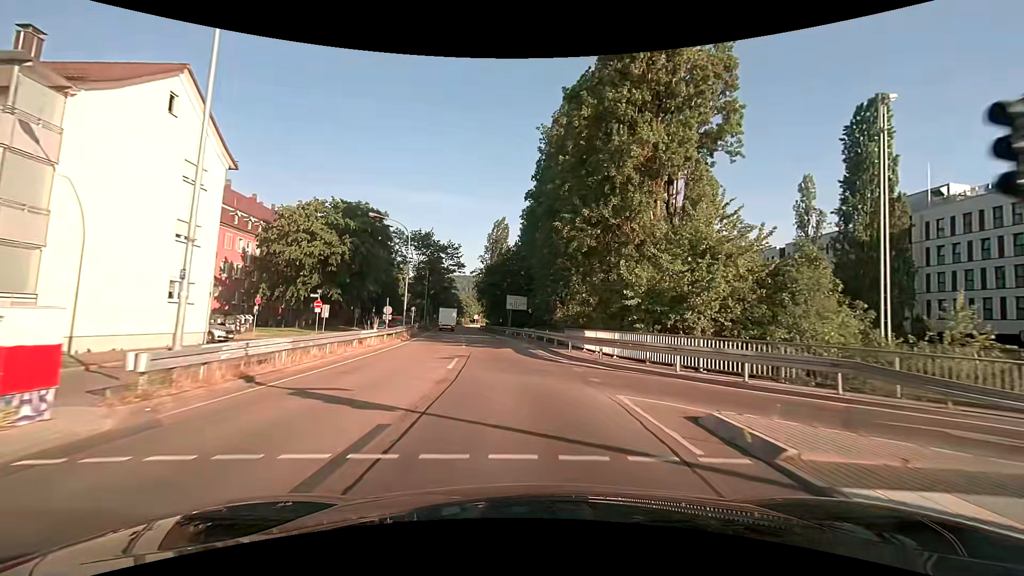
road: primary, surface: asphalt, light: Day
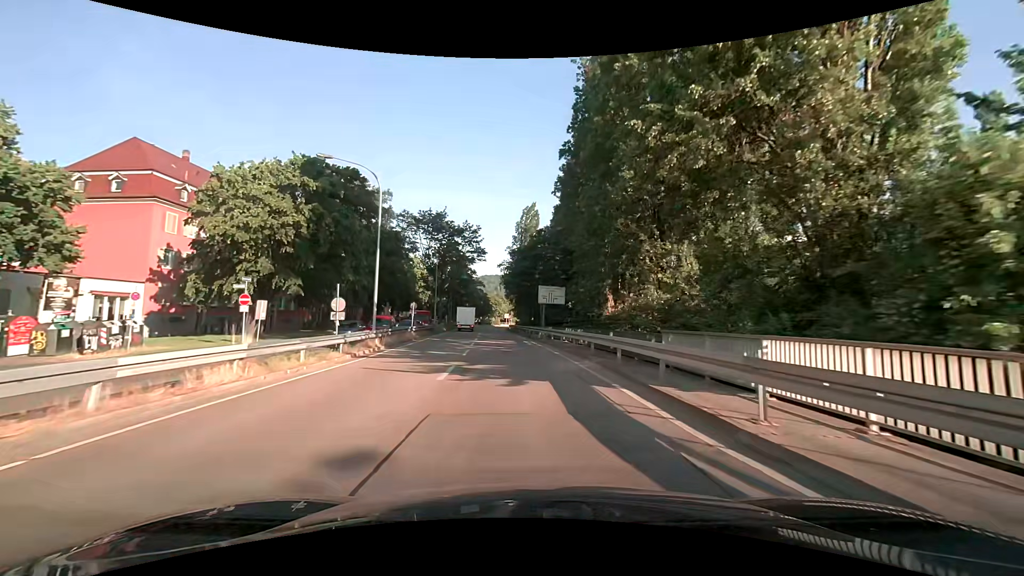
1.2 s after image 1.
(-0.5, +15.3) m; -3°
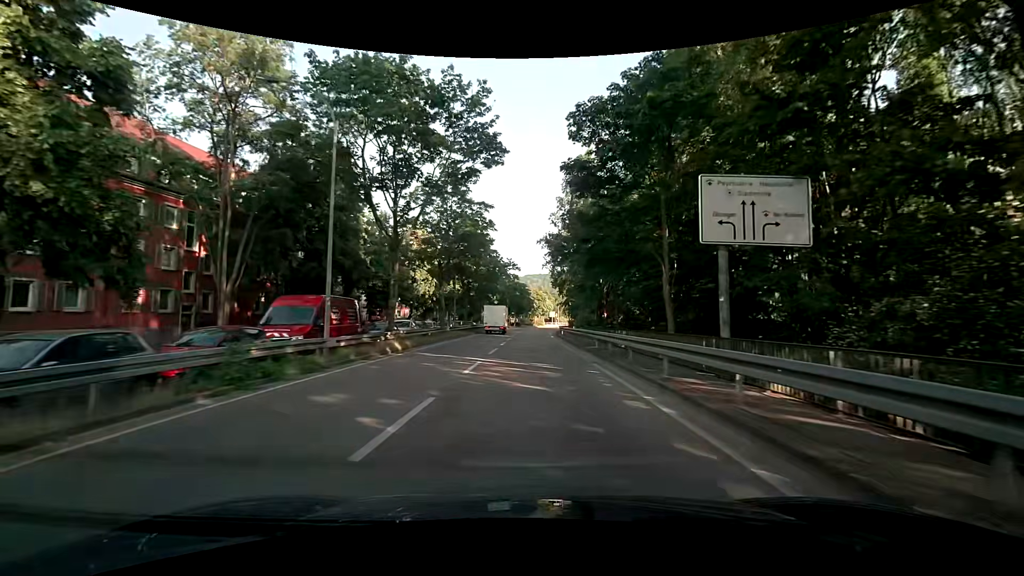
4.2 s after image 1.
(-2.2, +38.8) m; -6°
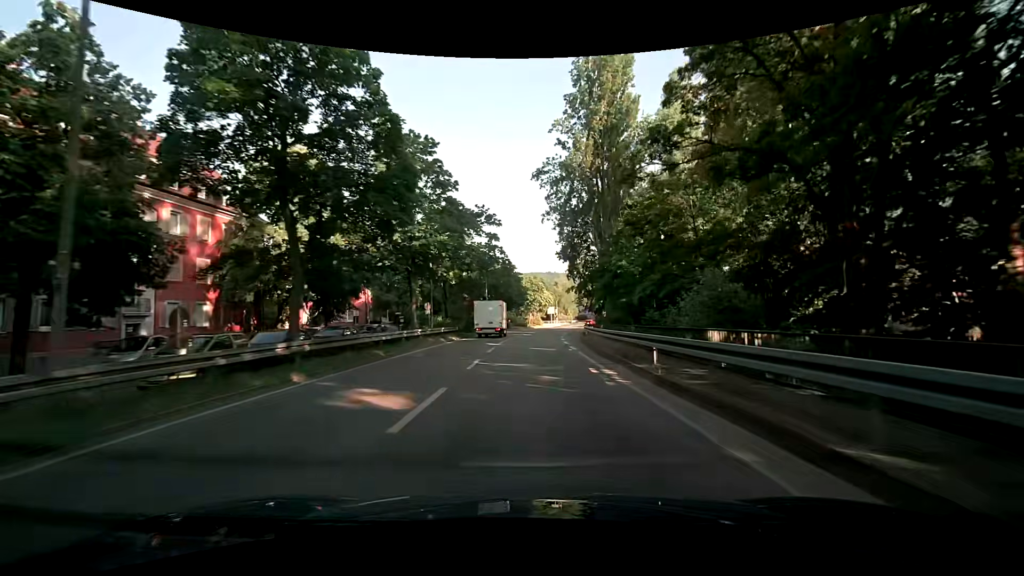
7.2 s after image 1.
(+0.3, +38.8) m; +2°
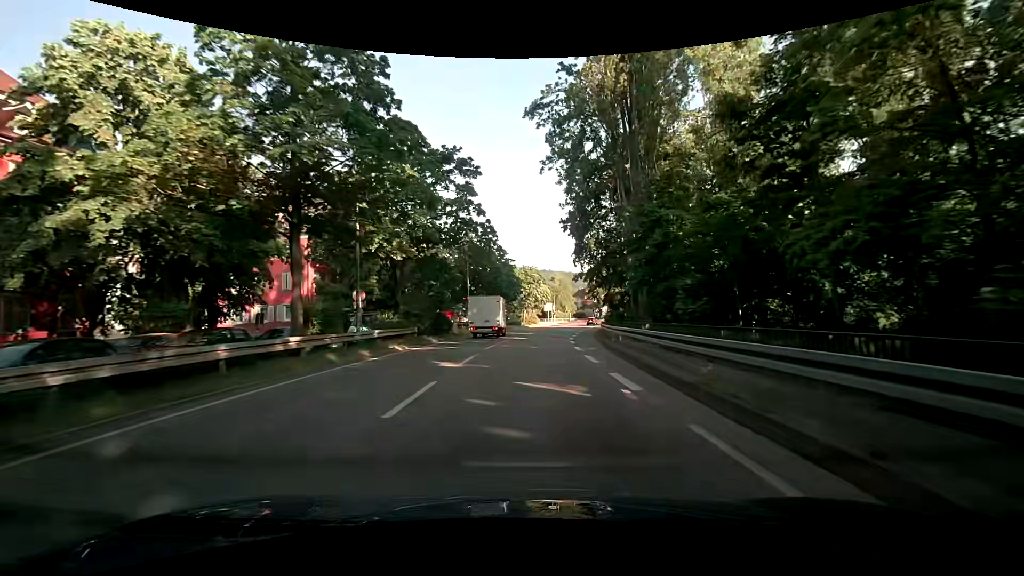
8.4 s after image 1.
(-0.1, +15.1) m; 0°
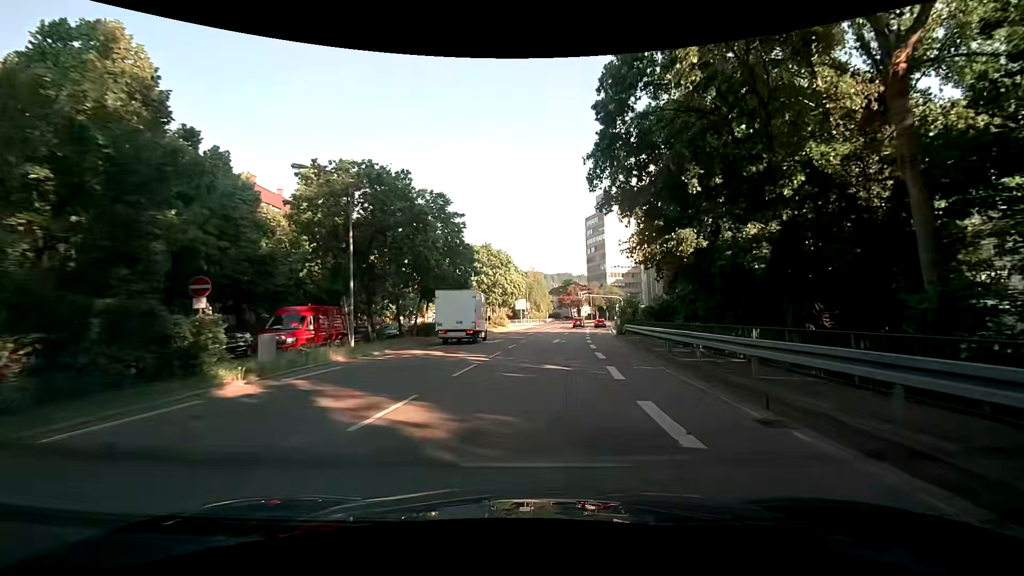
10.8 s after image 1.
(+0.7, +28.1) m; +3°
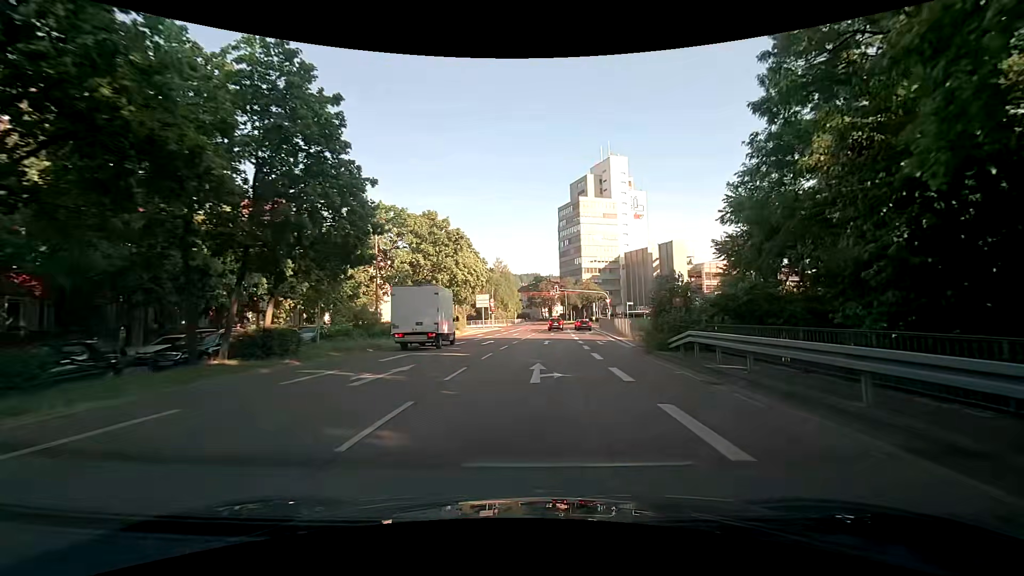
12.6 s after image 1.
(+0.6, +18.8) m; +4°
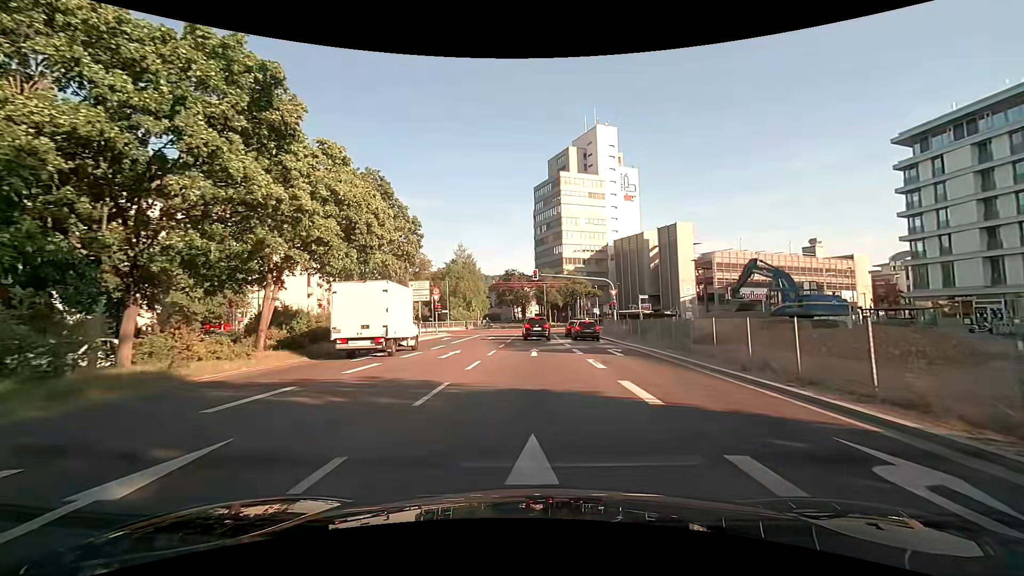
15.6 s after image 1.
(+0.7, +27.2) m; +3°
